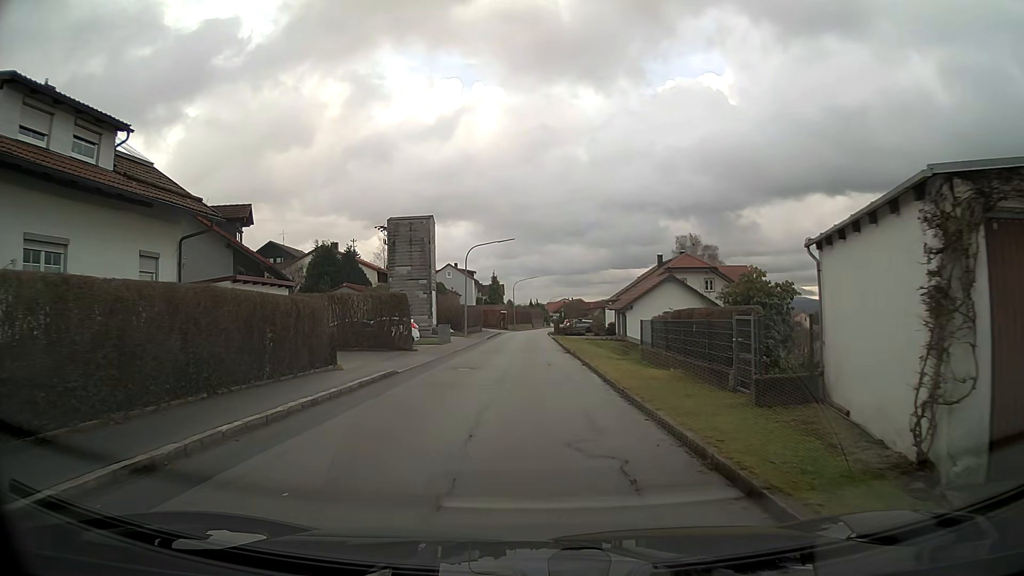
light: Day
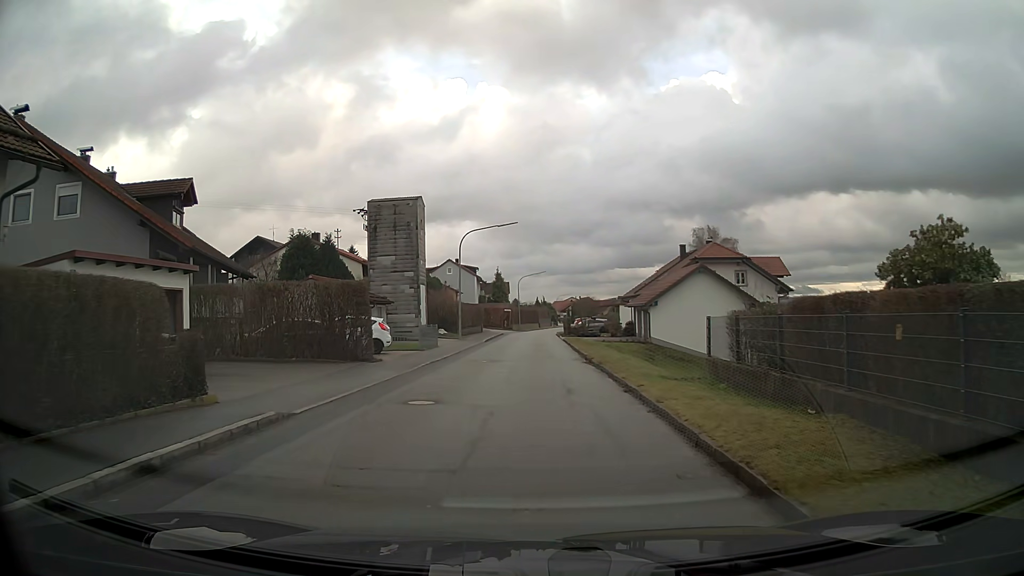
(0.0, +8.3) m; 0°
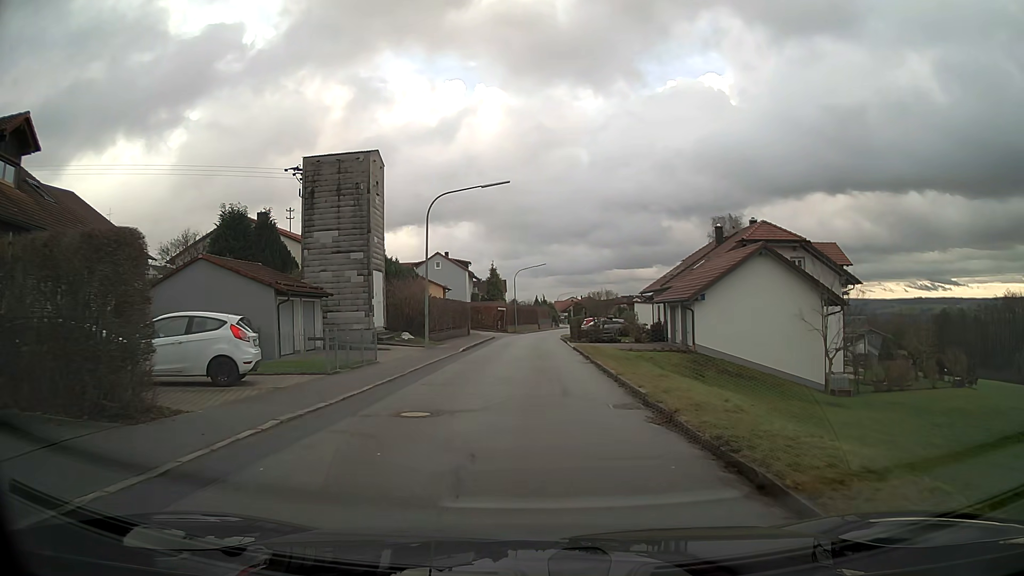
(0.0, +13.0) m; 0°
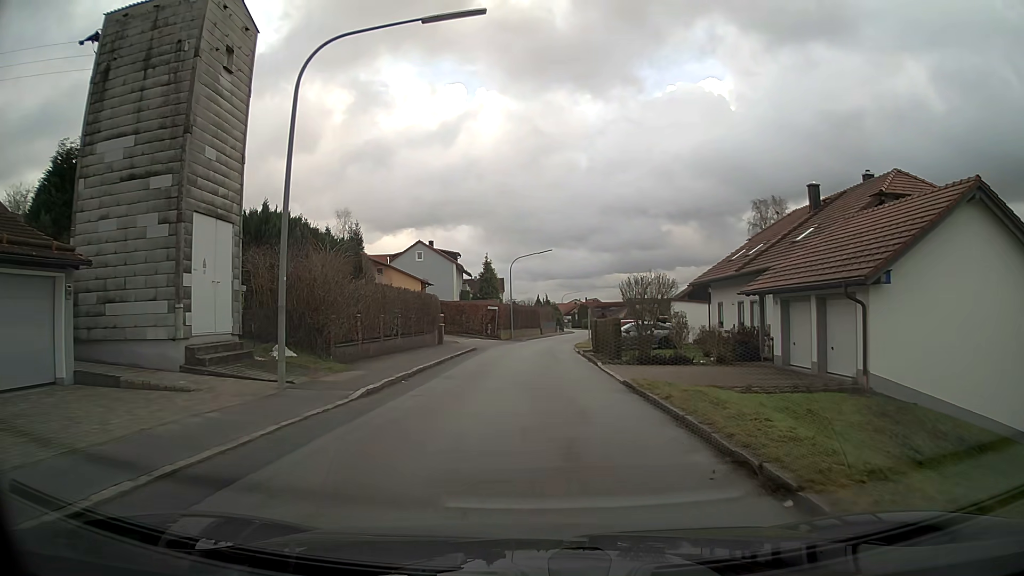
(0.0, +17.8) m; 0°
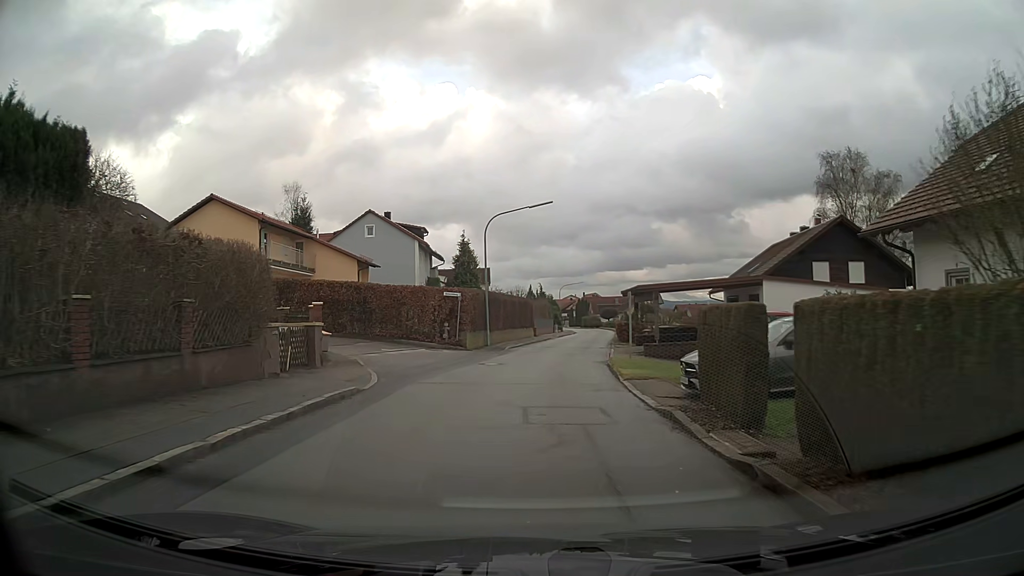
(+0.1, +22.7) m; +1°
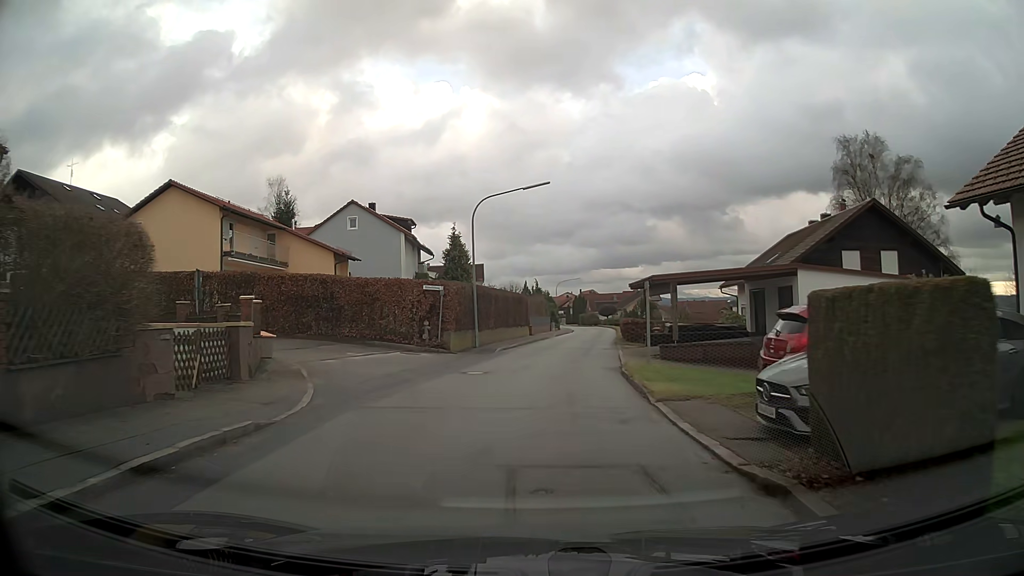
(0.0, +4.6) m; +1°
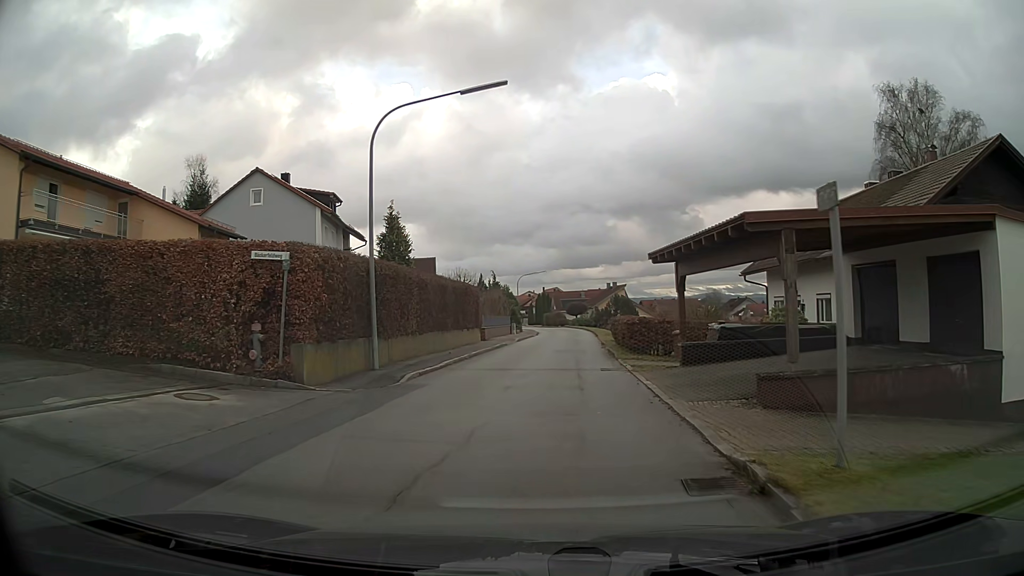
(+0.4, +13.9) m; +3°
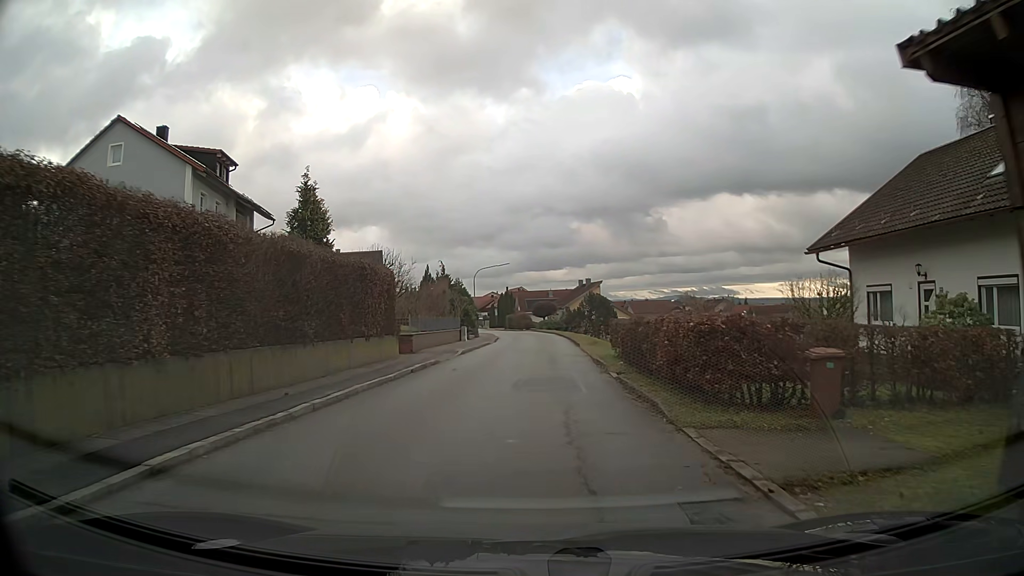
(+0.3, +13.9) m; +2°
(0, +10) (0, +20) (0, +30) (0, +40) (0, +50) (0, +60) (-1, +70) (-2, +80) (-4, +90) (-6, +100) m
